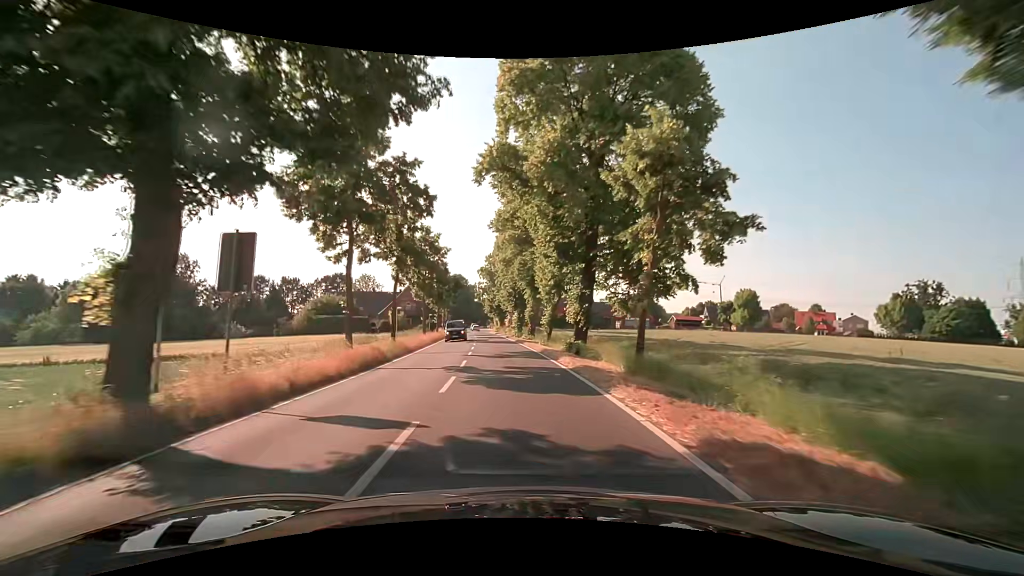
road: secondary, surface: asphalt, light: Day
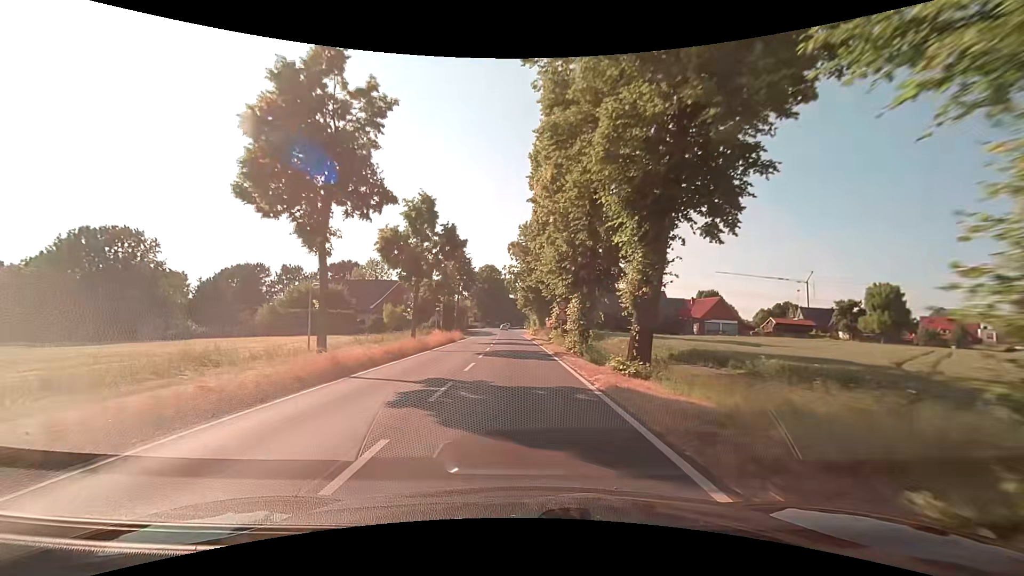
(-1.5, +31.1) m; -5°
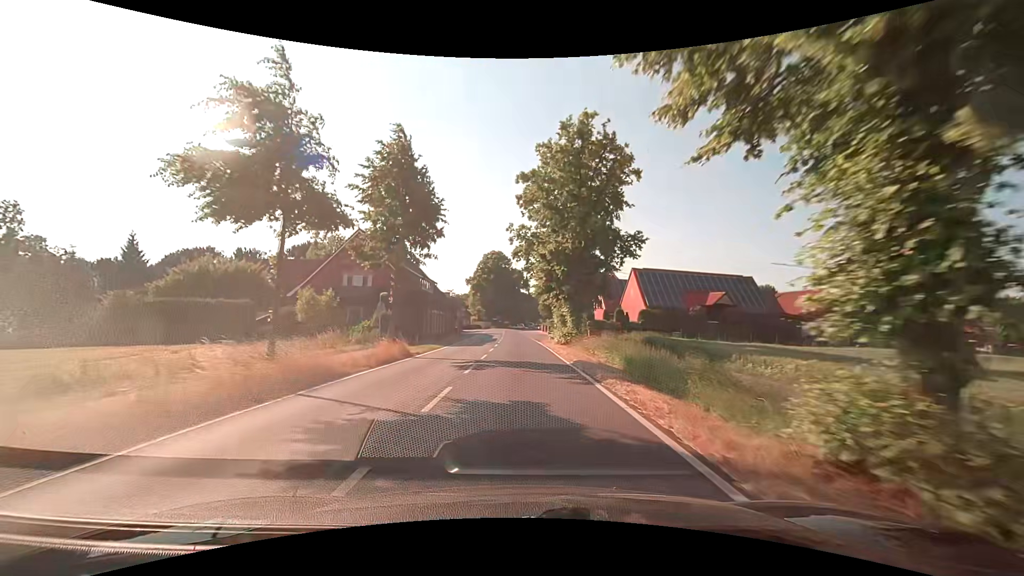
(-0.5, +31.1) m; -2°
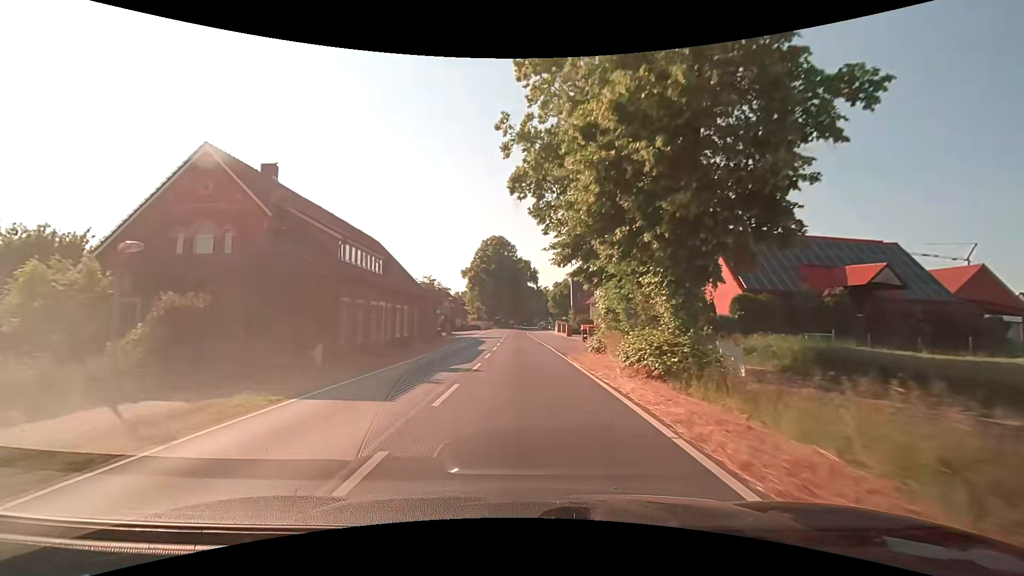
(+0.1, +23.4) m; 0°
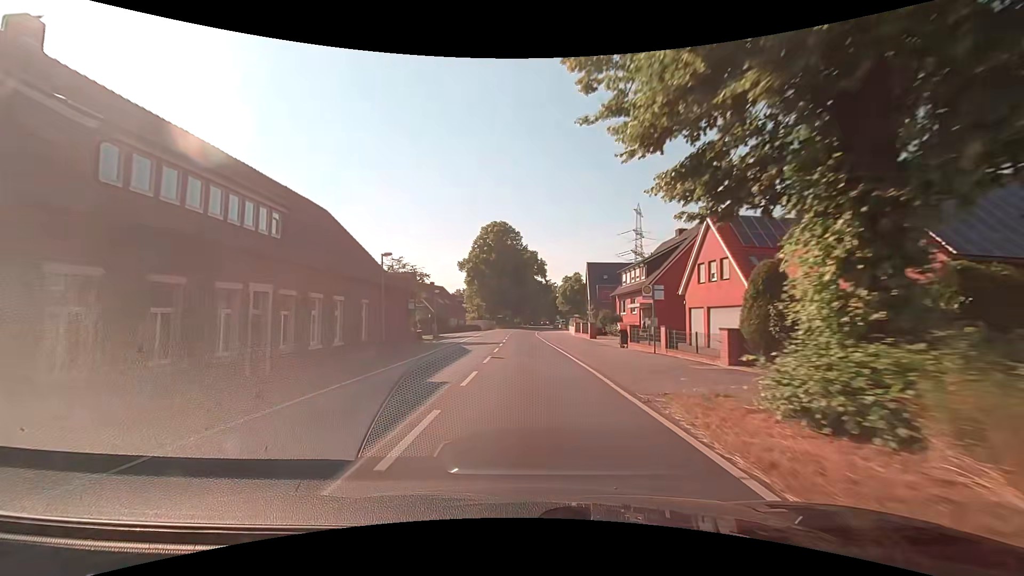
(-0.1, +15.6) m; -1°
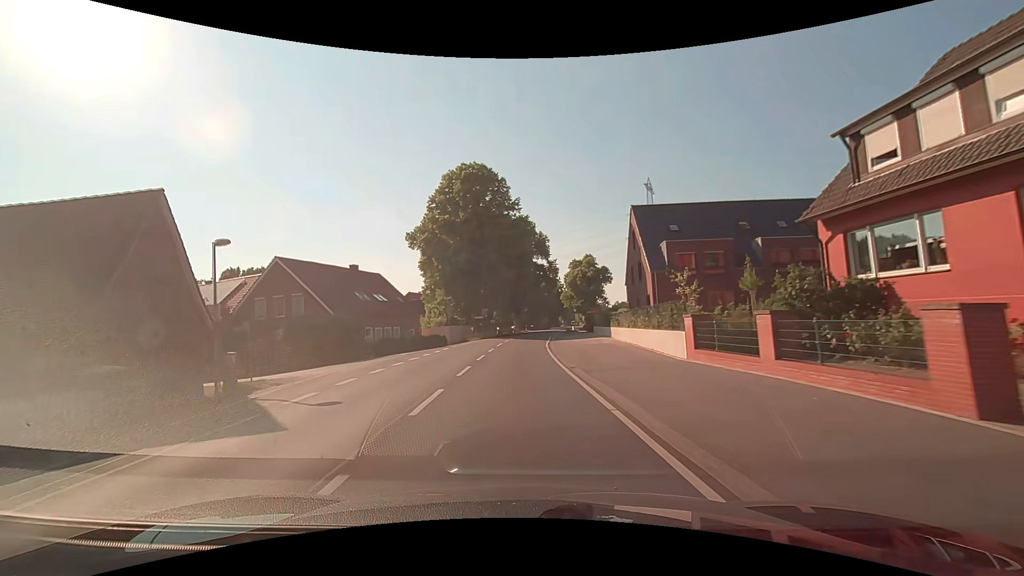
(+0.3, +39.0) m; 0°
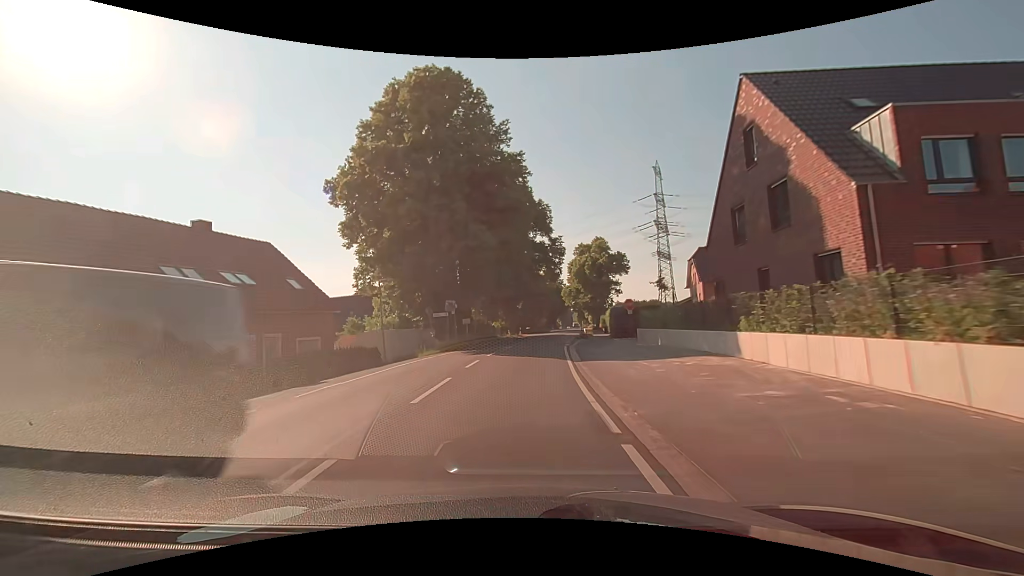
(+0.1, +23.3) m; 0°
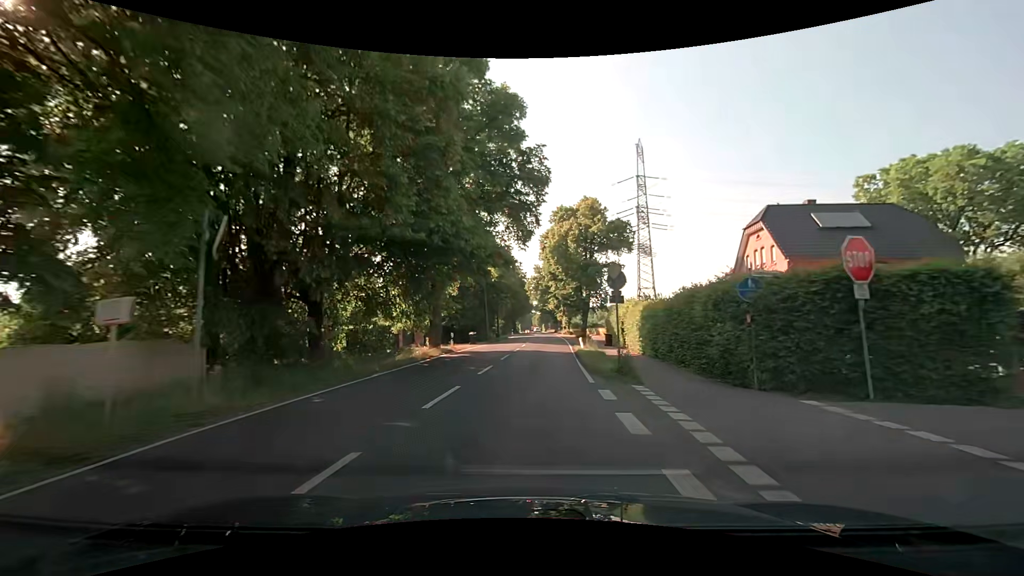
(+1.3, +30.9) m; +5°
(0, +10) (+1, +20) (+1, +30) (+2, +40) (+2, +50) (+2, +60) (+3, +70) (+3, +80) (+3, +90) (+3, +100) m
